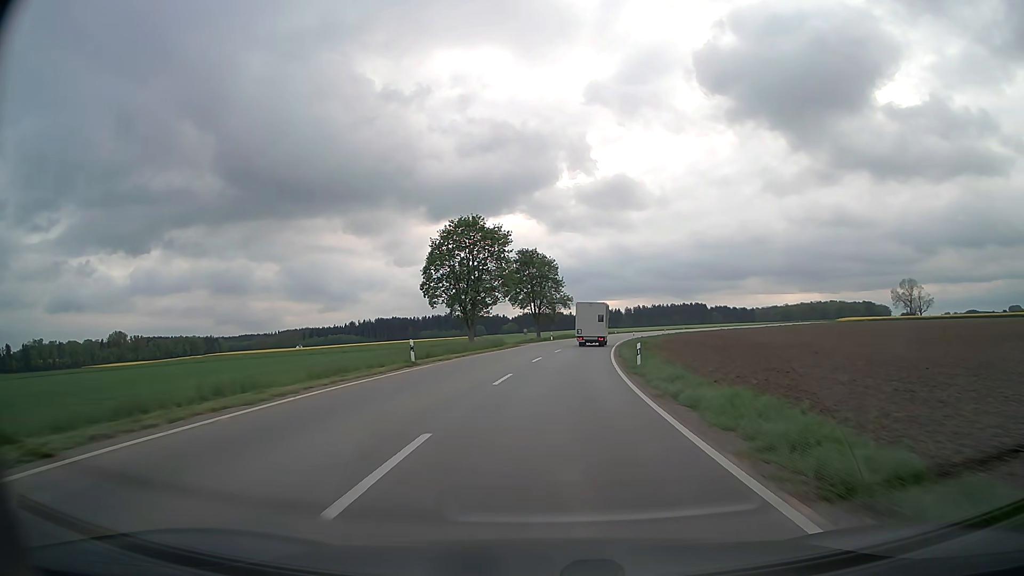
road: secondary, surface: asphalt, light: Day
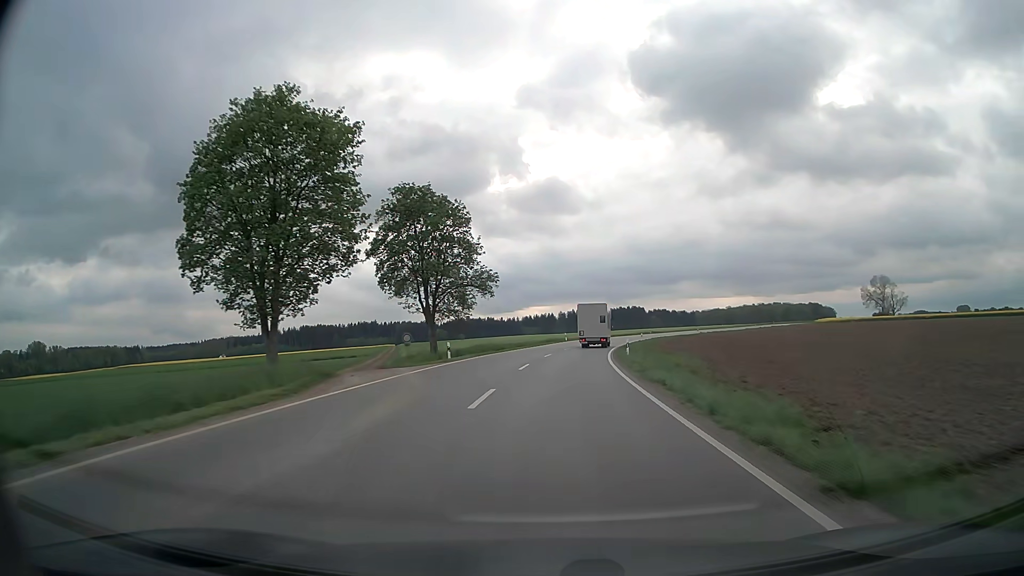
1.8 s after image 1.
(+2.0, +40.7) m; +6°
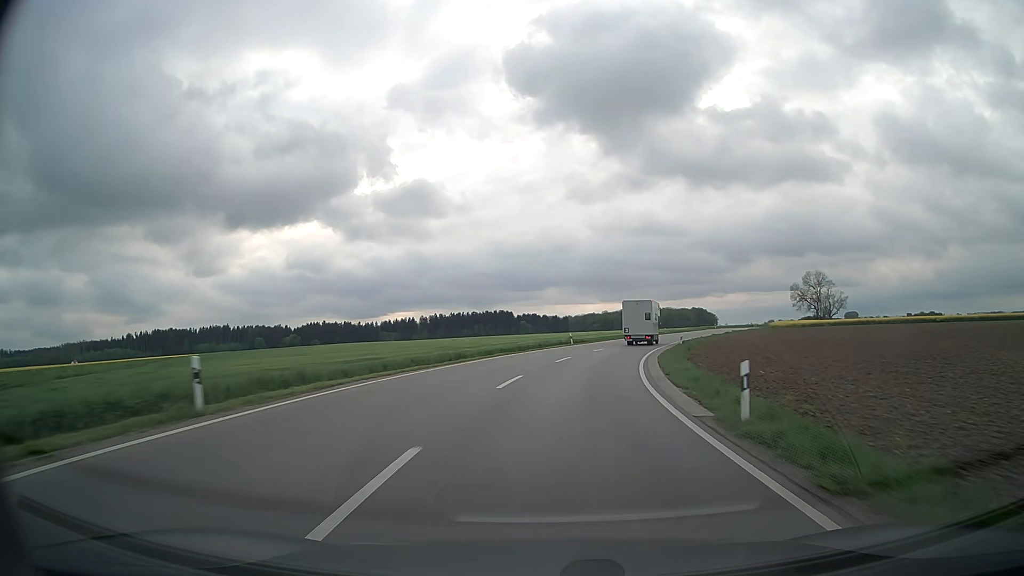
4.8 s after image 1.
(+5.9, +67.5) m; +11°
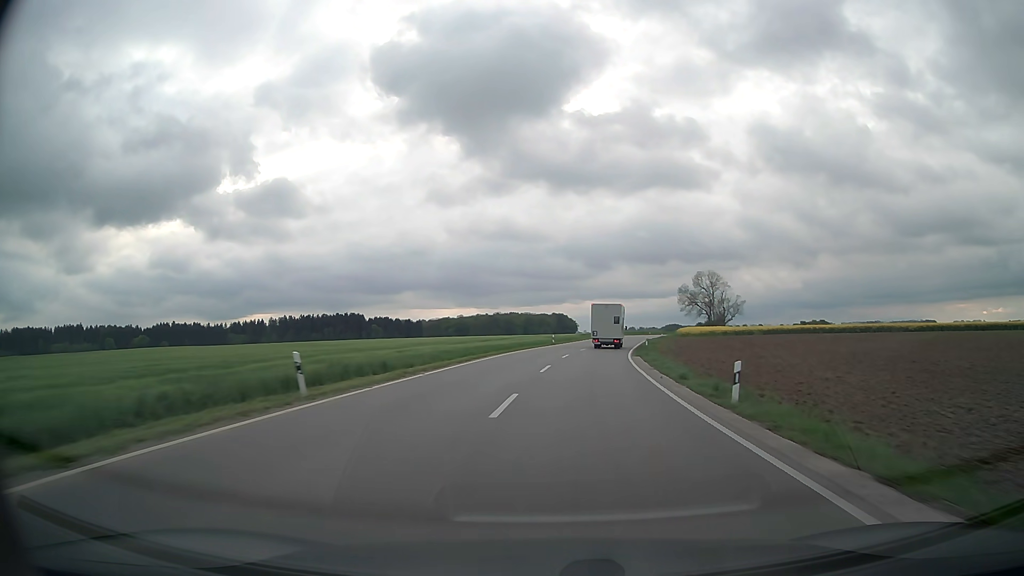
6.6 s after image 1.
(+4.1, +40.1) m; +12°
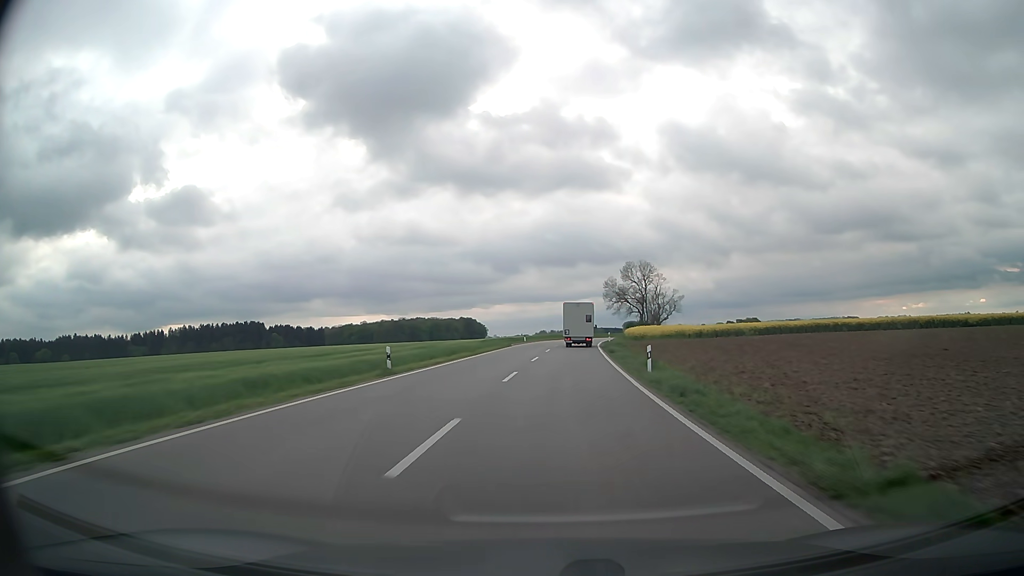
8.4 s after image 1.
(+3.3, +40.1) m; +8°
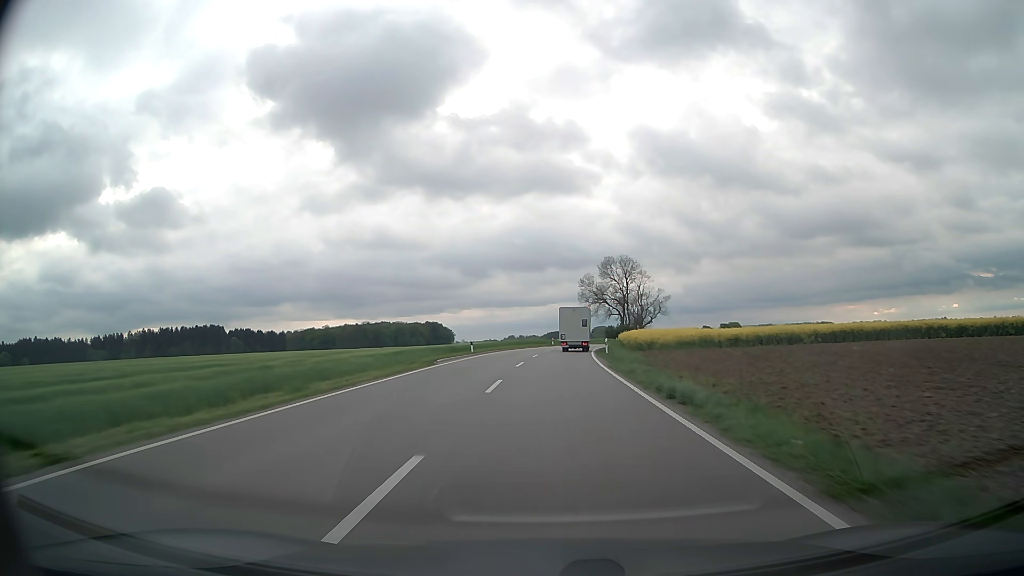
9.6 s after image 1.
(+0.7, +26.8) m; +3°
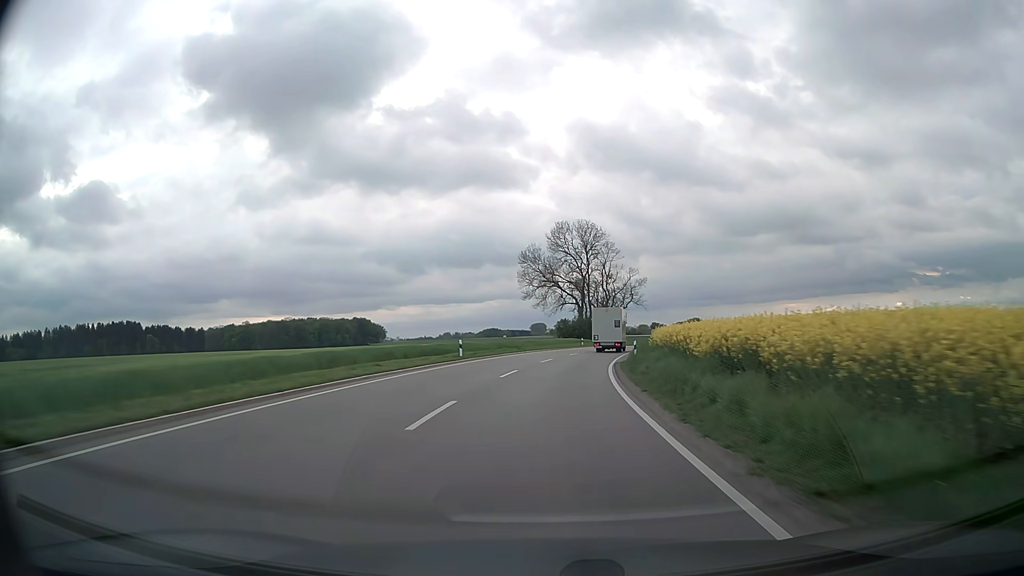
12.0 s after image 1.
(+2.1, +53.7) m; +5°
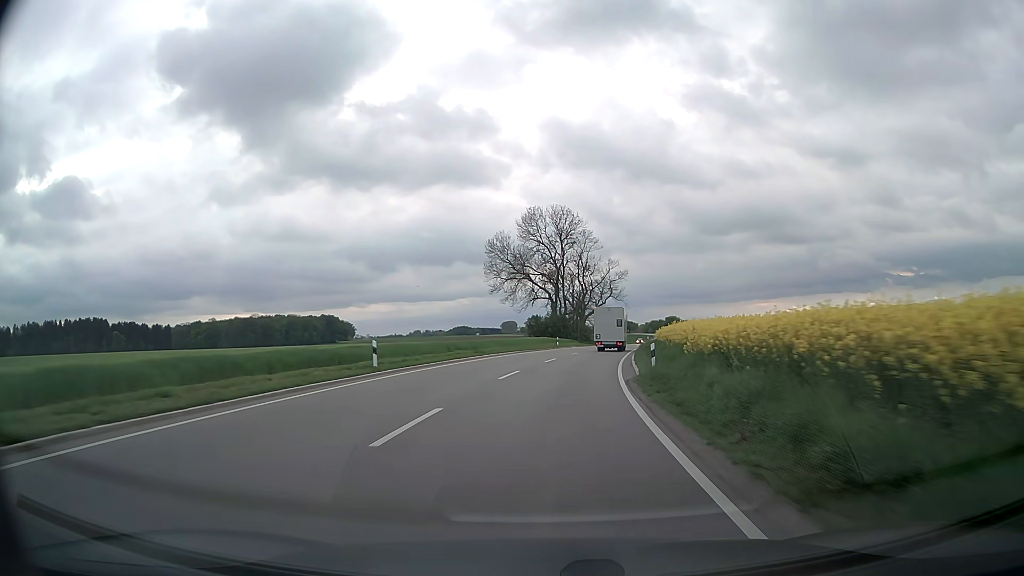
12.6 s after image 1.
(+0.3, +13.5) m; +2°
